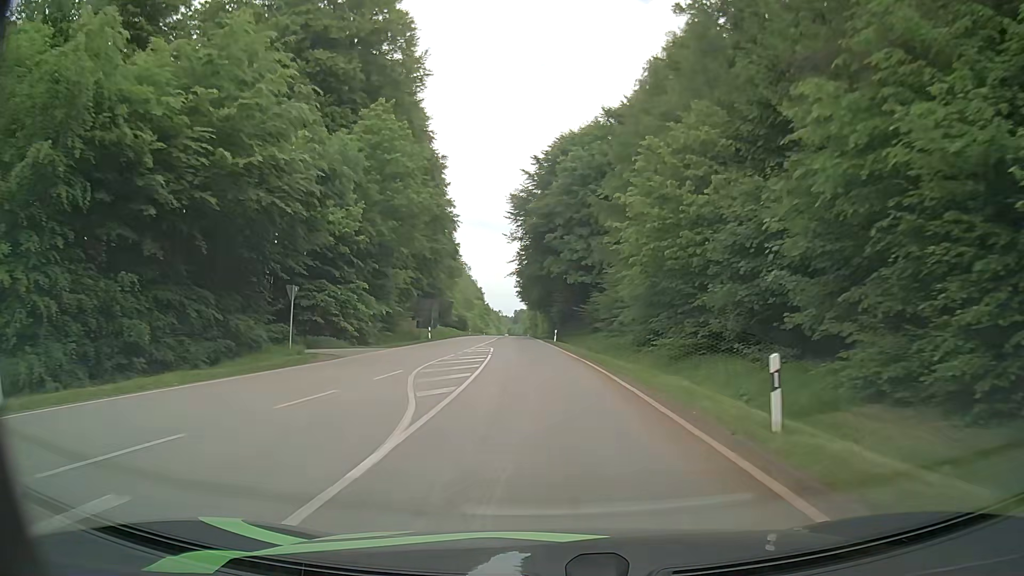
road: secondary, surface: asphalt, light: Day
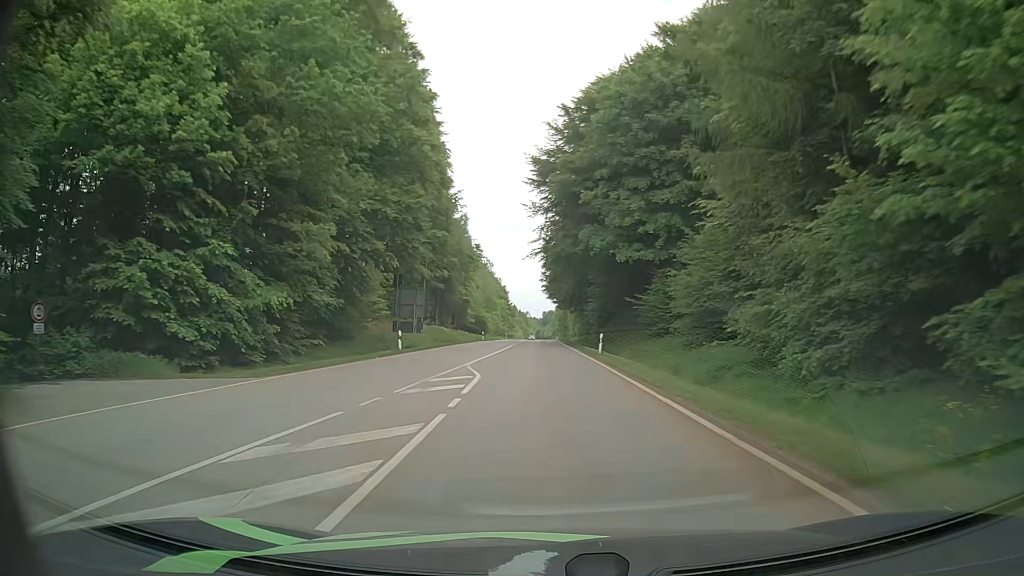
(-0.5, +20.2) m; -3°
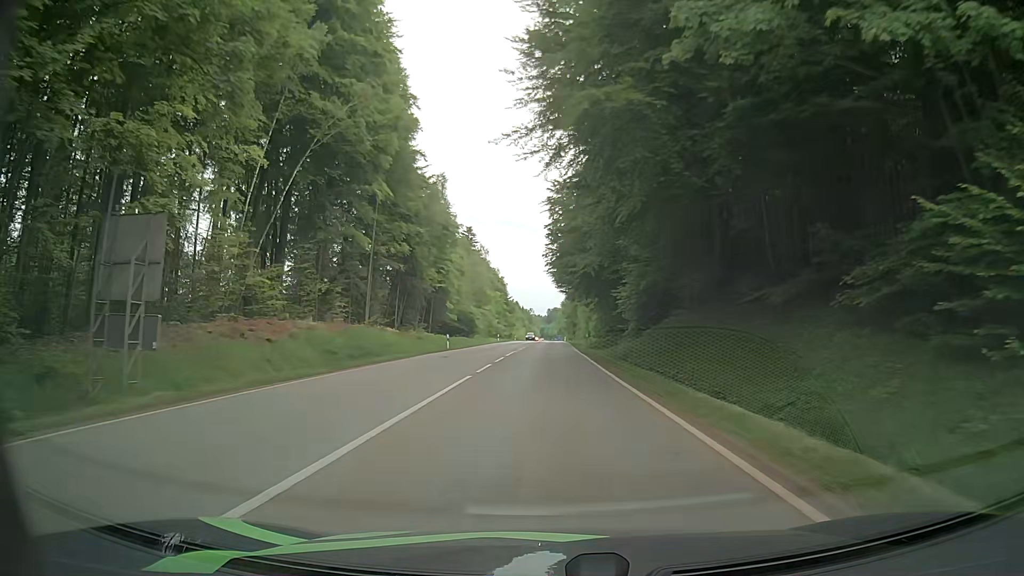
(-0.1, +30.5) m; -1°
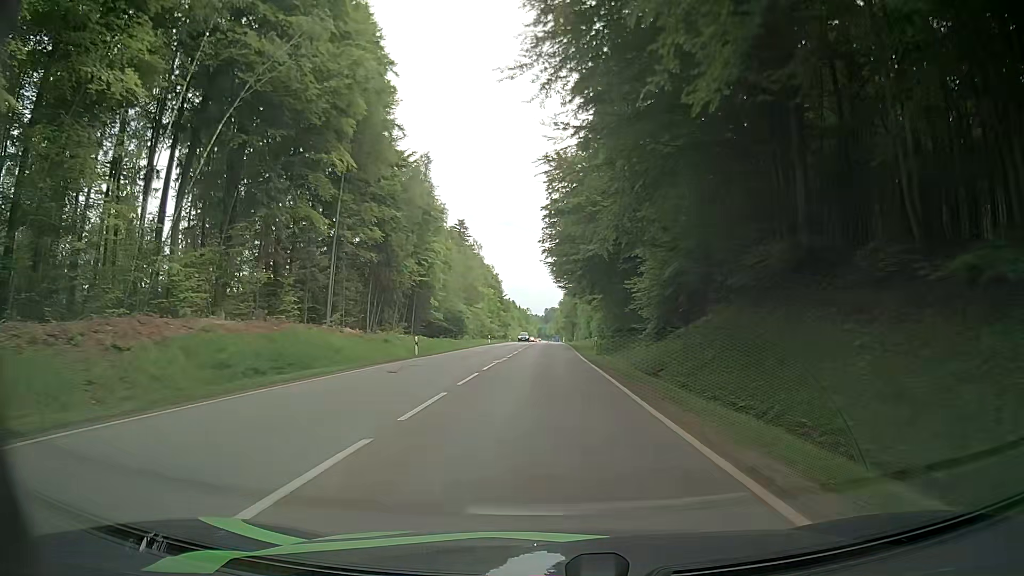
(+0.1, +10.2) m; +1°
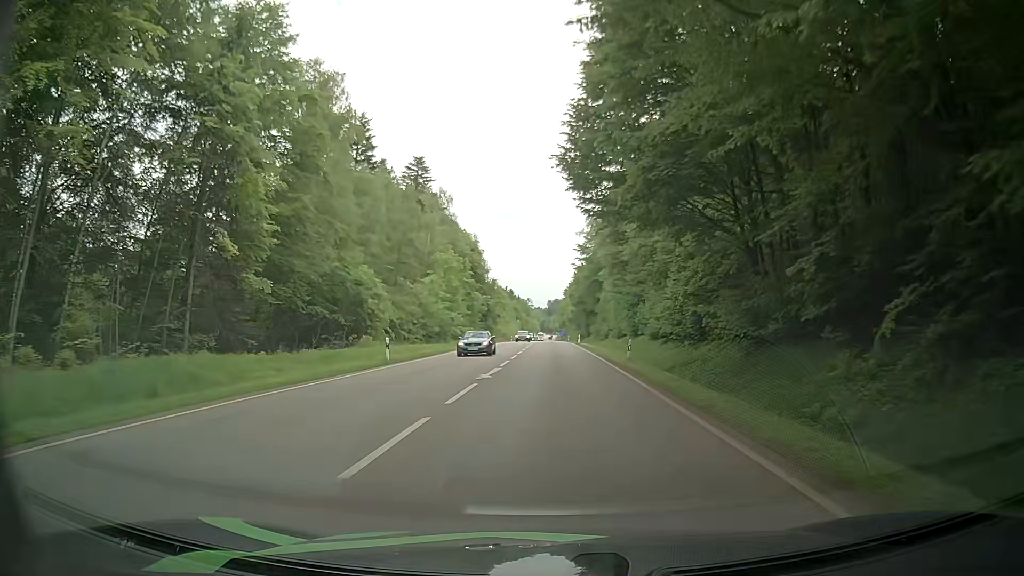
(-0.6, +51.9) m; -1°
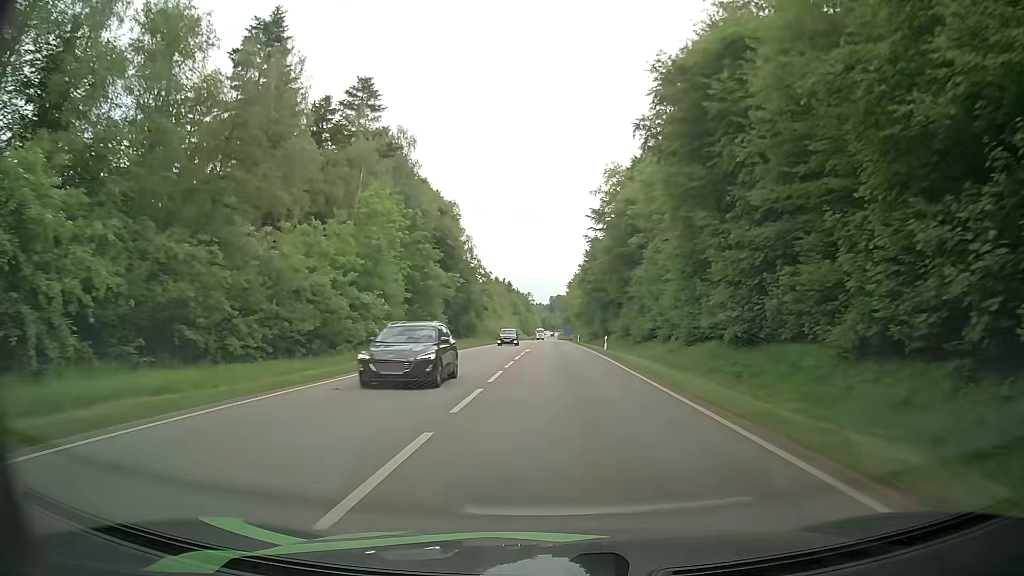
(+0.2, +32.0) m; 0°
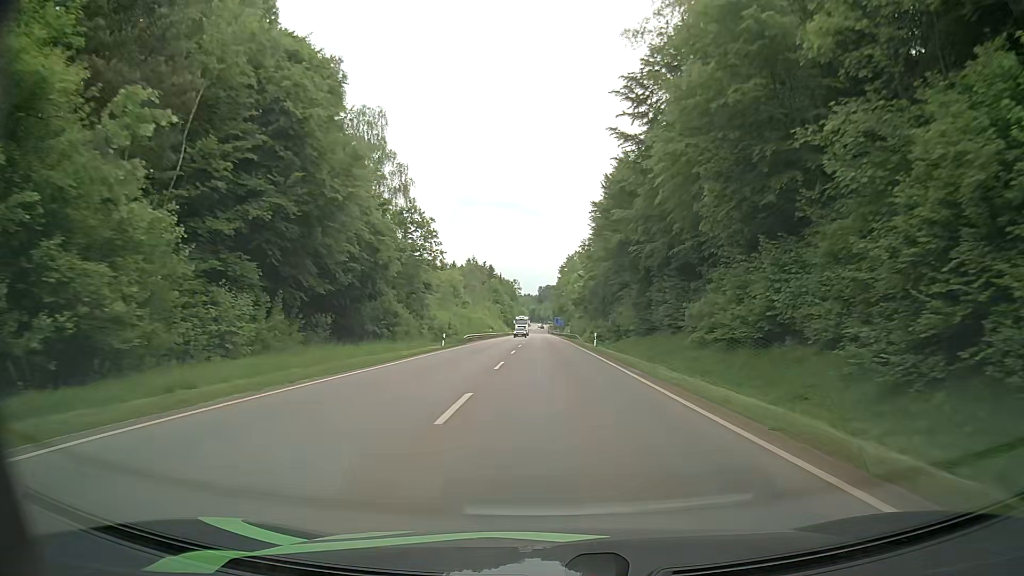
(+0.1, +43.7) m; +1°
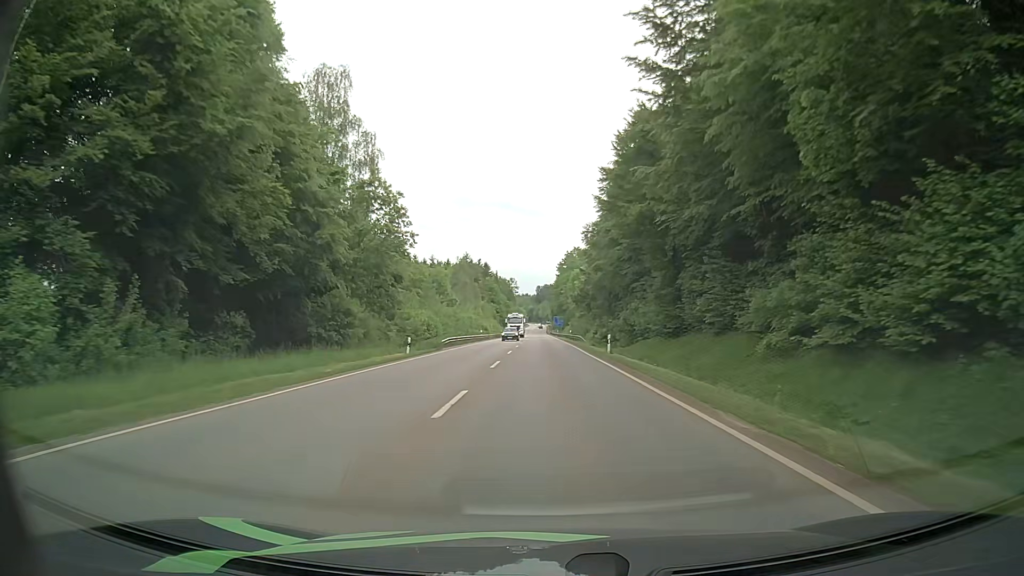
(+0.1, +11.2) m; 0°
(0, +10) (0, +20) (0, +30) (0, +40) (0, +50) (0, +60) (0, +70) (0, +80) (-1, +90) (-1, +100) m
